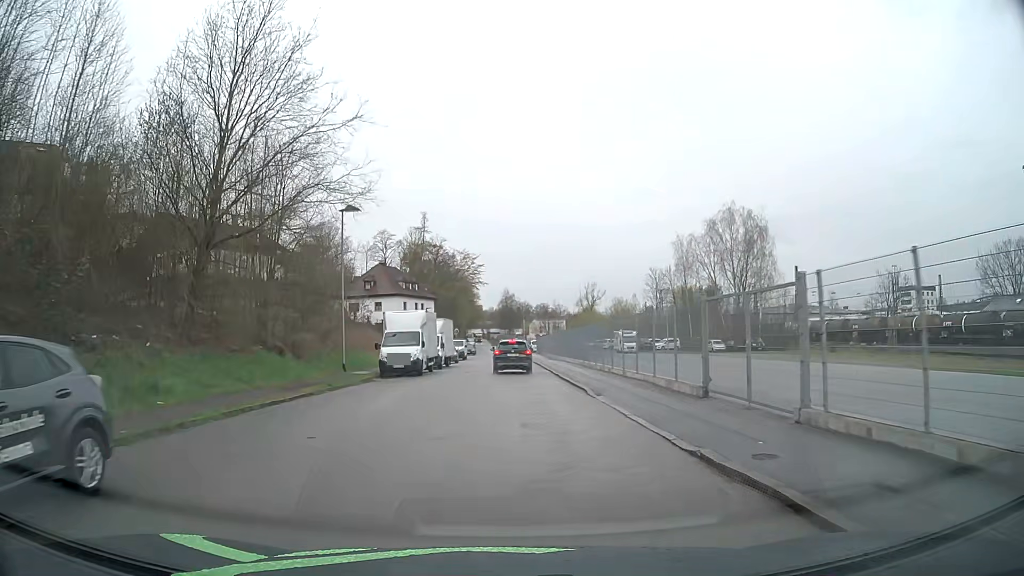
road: residential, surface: asphalt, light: Day
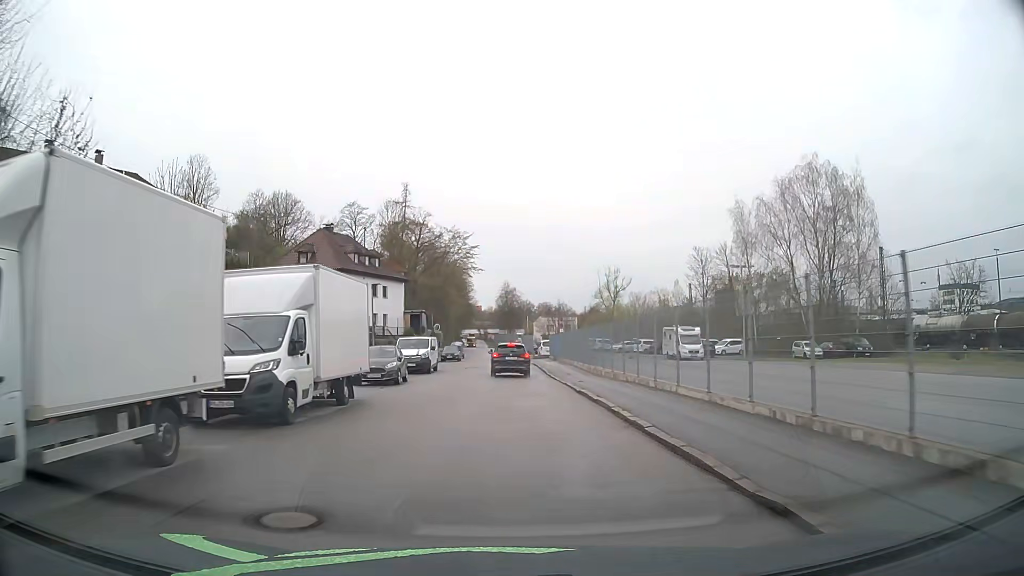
(-0.1, +28.5) m; 0°
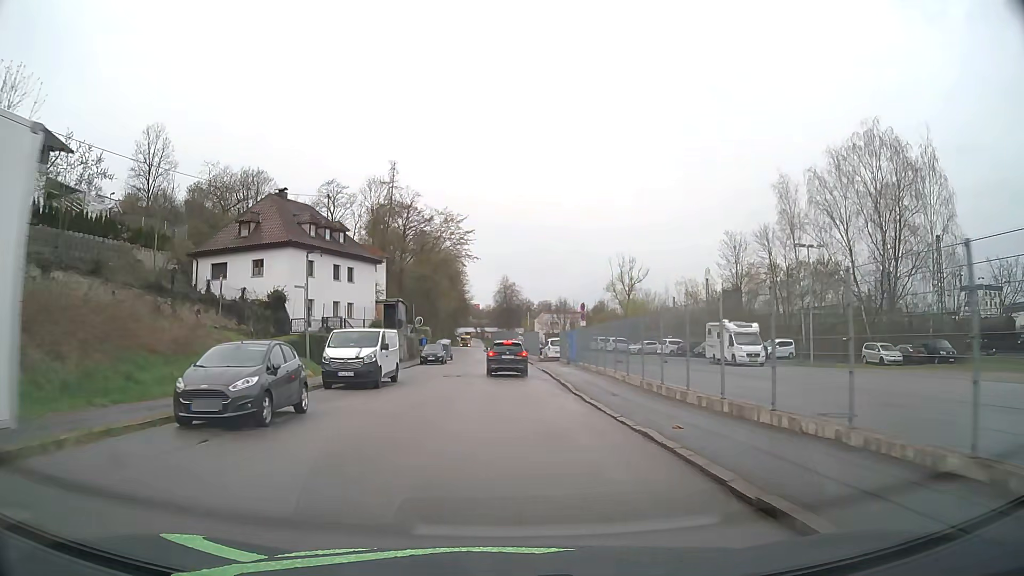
(+0.1, +13.9) m; 0°
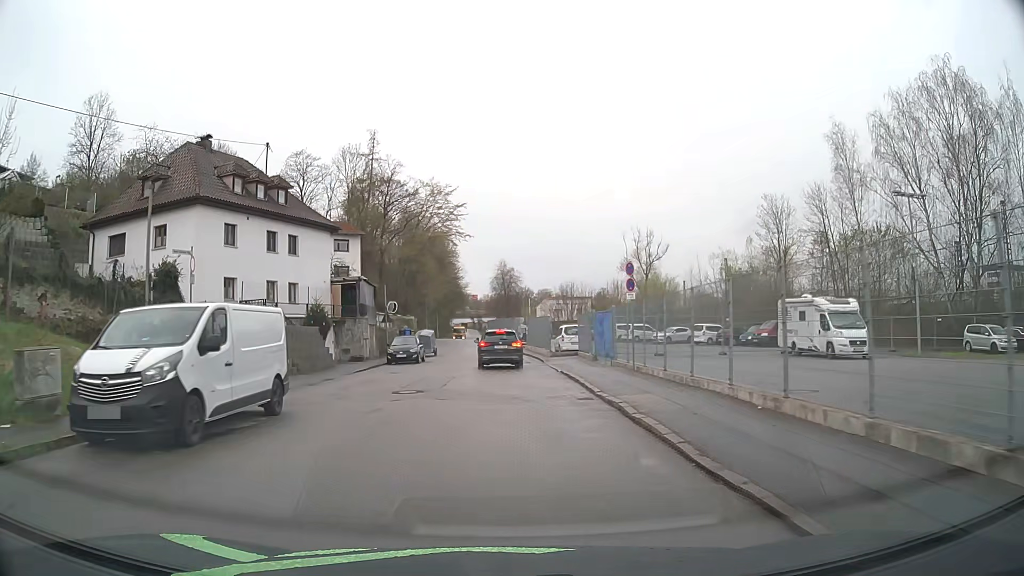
(0.0, +13.3) m; +1°
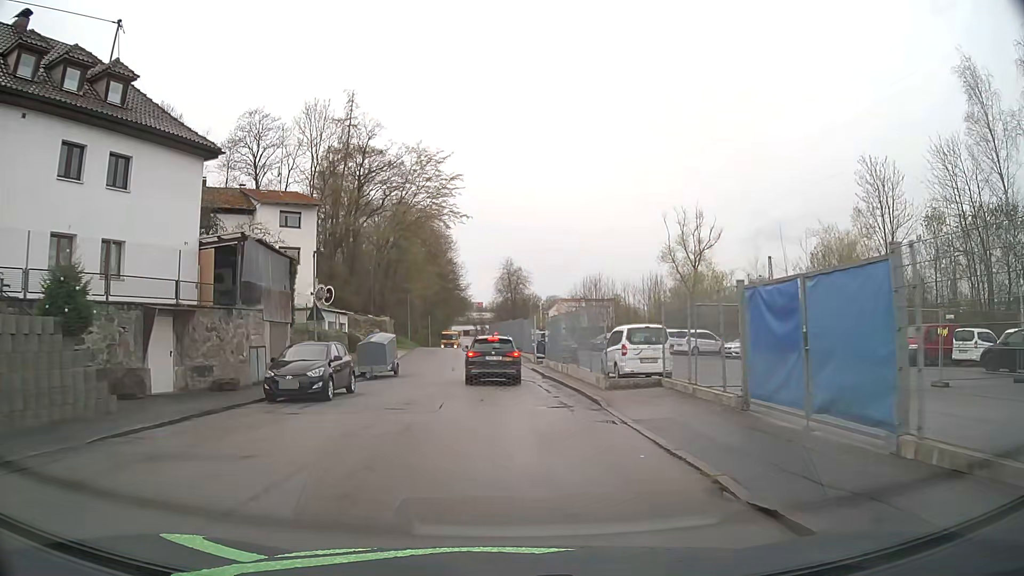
(-0.3, +18.7) m; -1°
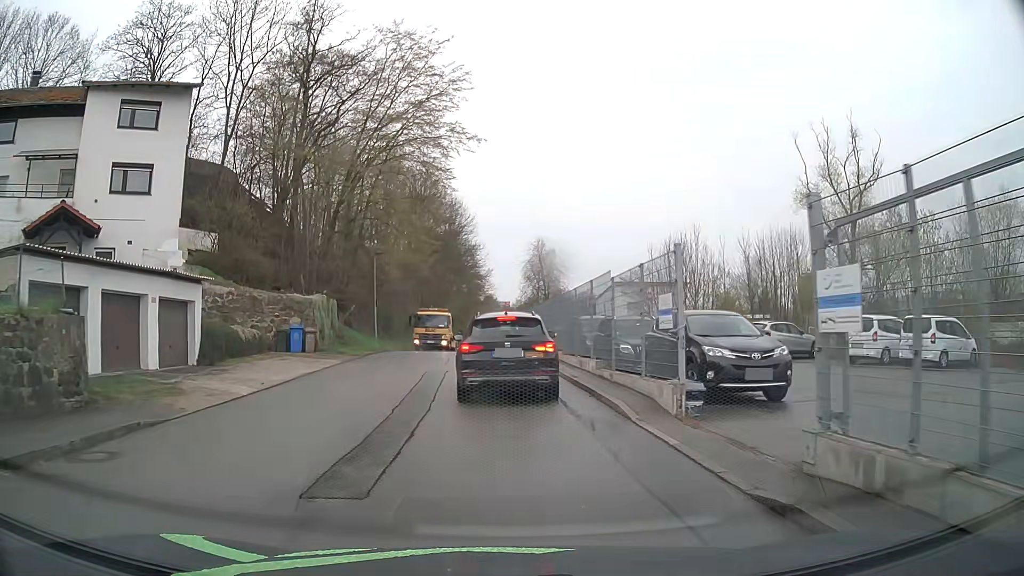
(-0.5, +25.6) m; -3°
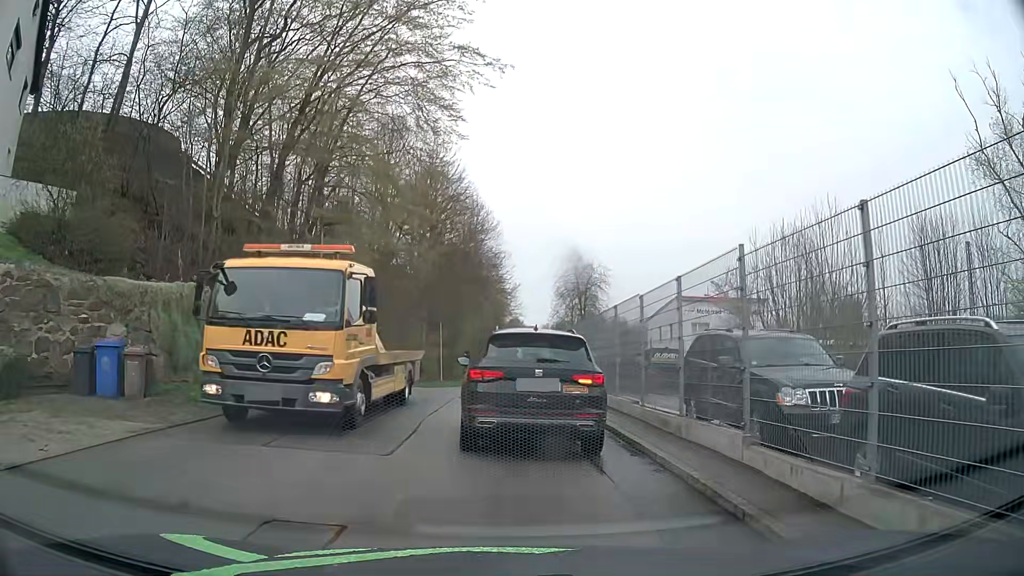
(-0.2, +14.5) m; -1°
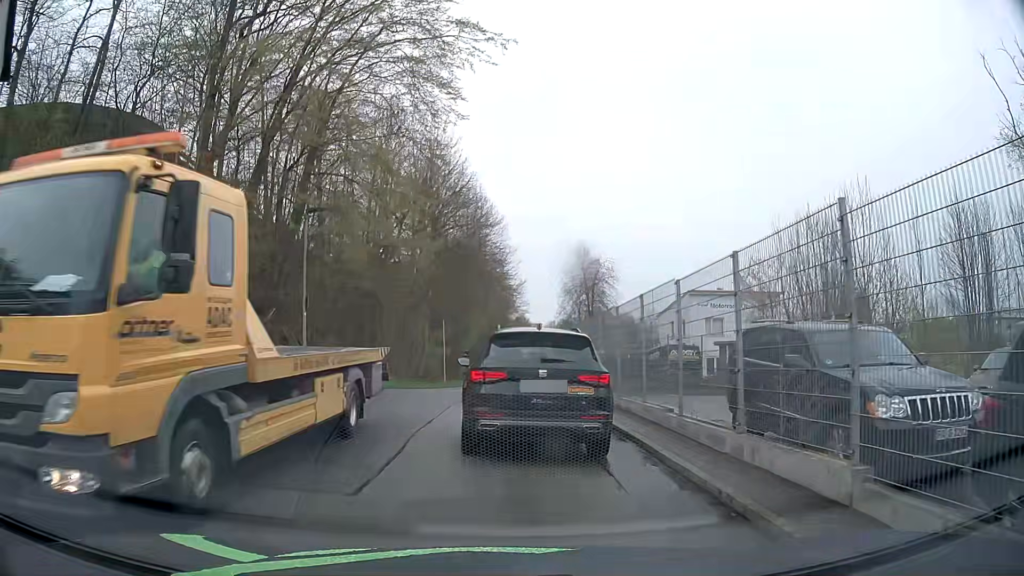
(0.0, +2.2) m; -1°
